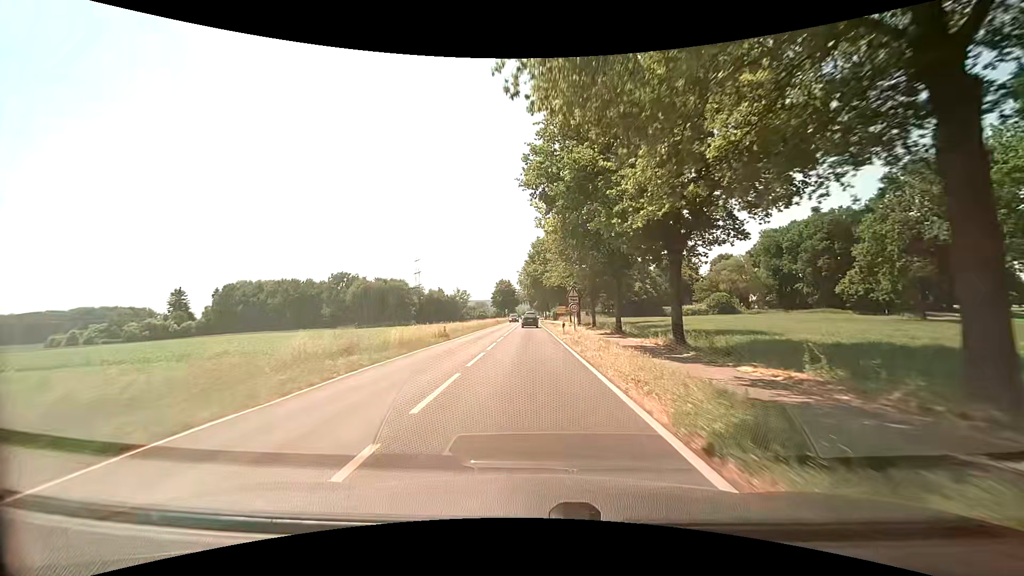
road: secondary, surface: asphalt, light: Day
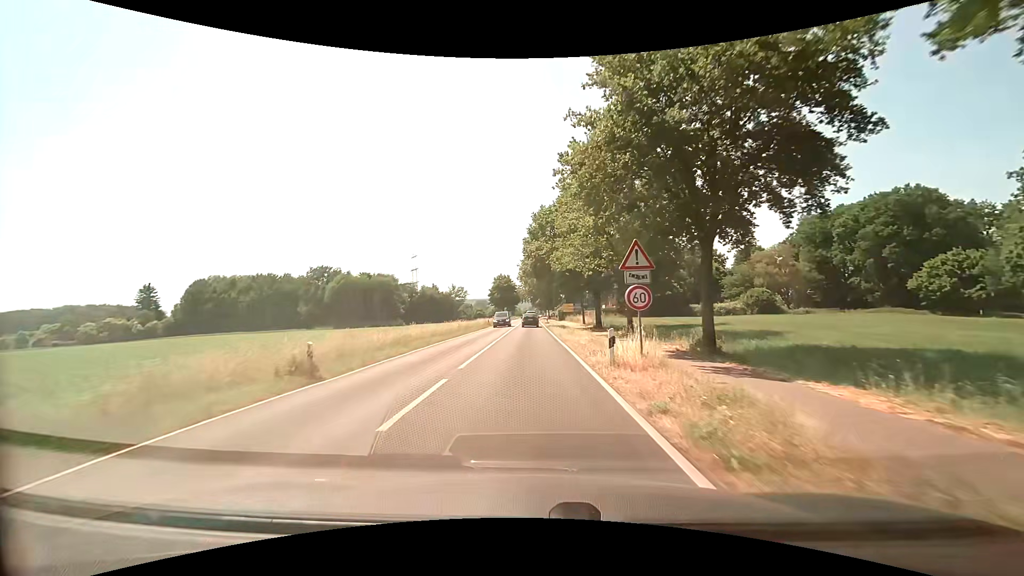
(-0.1, +19.0) m; -1°
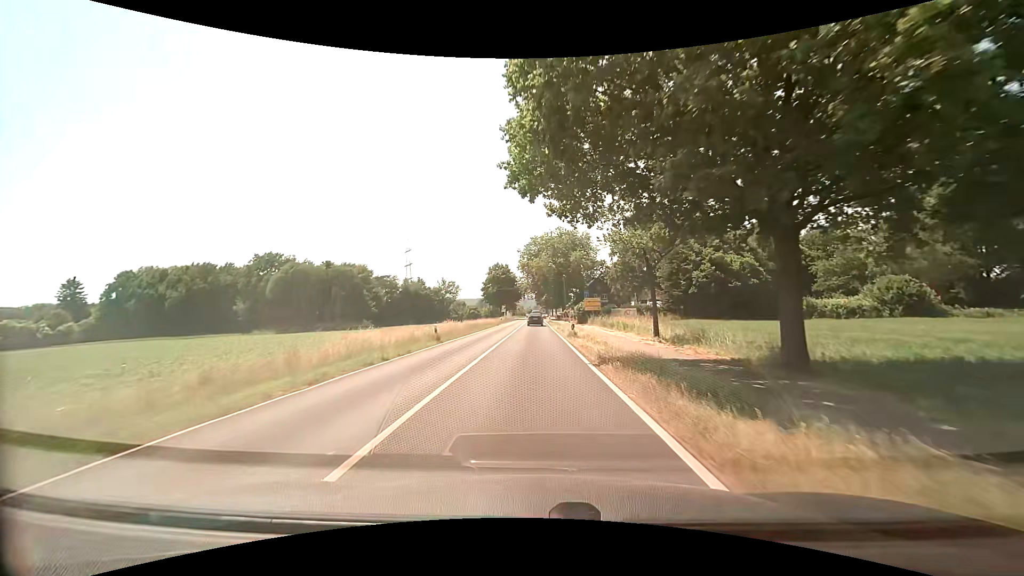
(-0.2, +35.4) m; 0°
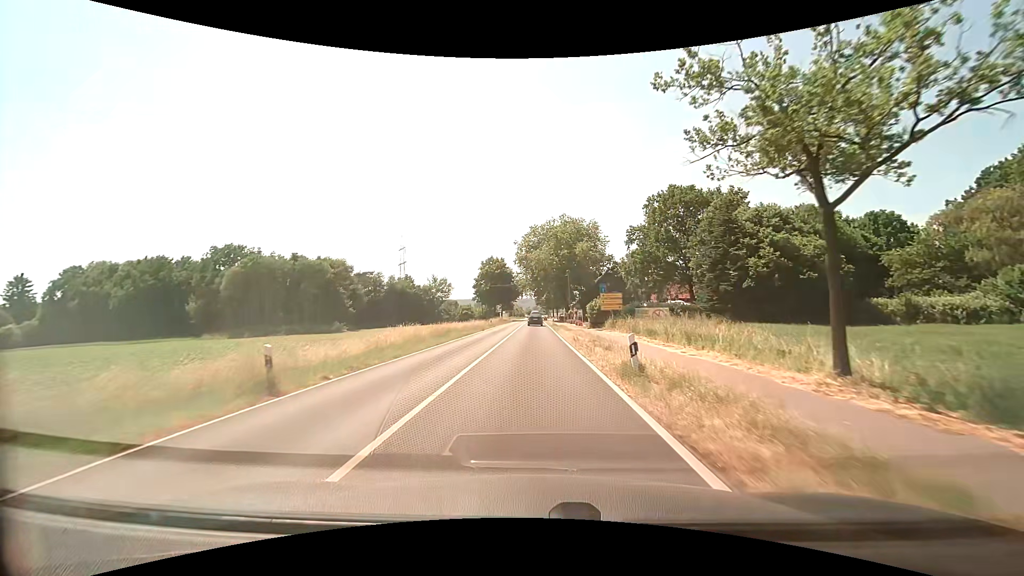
(-0.1, +16.6) m; 0°
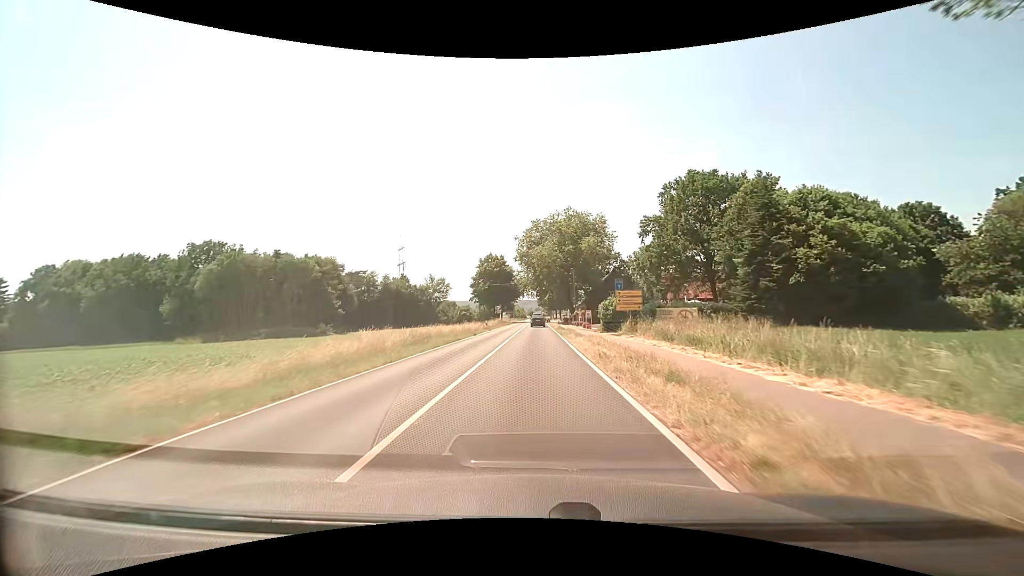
(0.0, +8.2) m; 0°
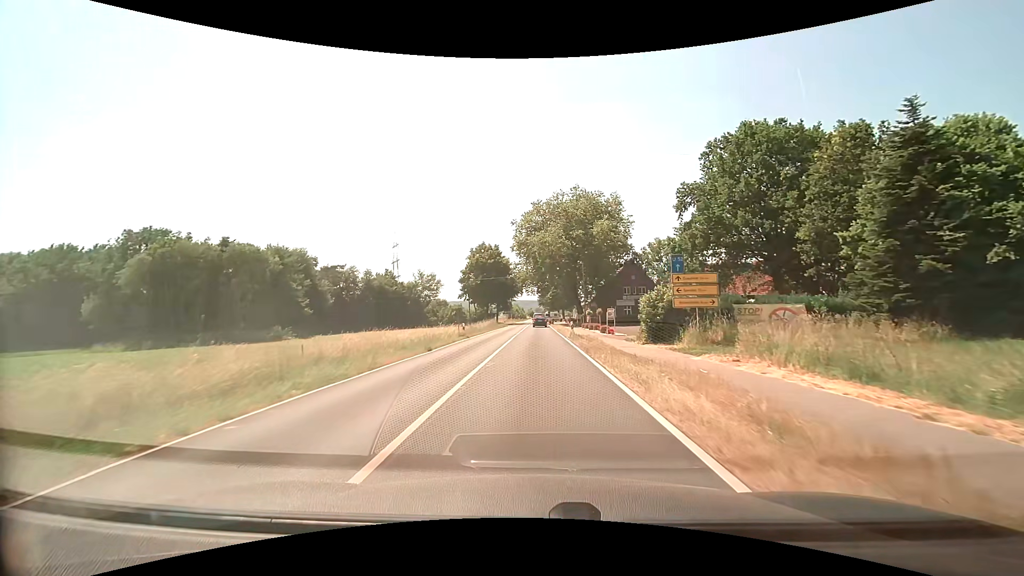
(0.0, +16.9) m; 0°
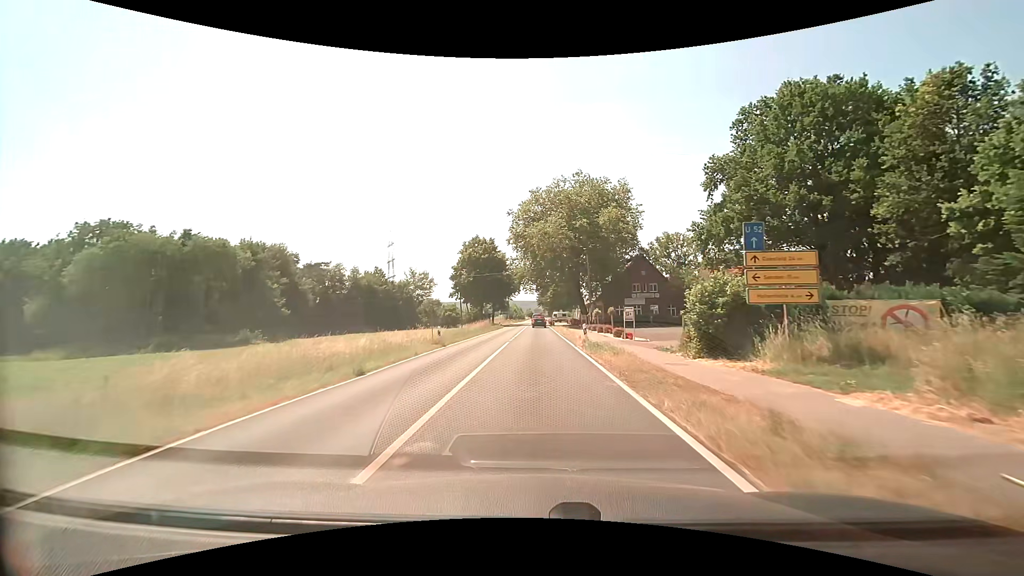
(0.0, +8.6) m; 0°
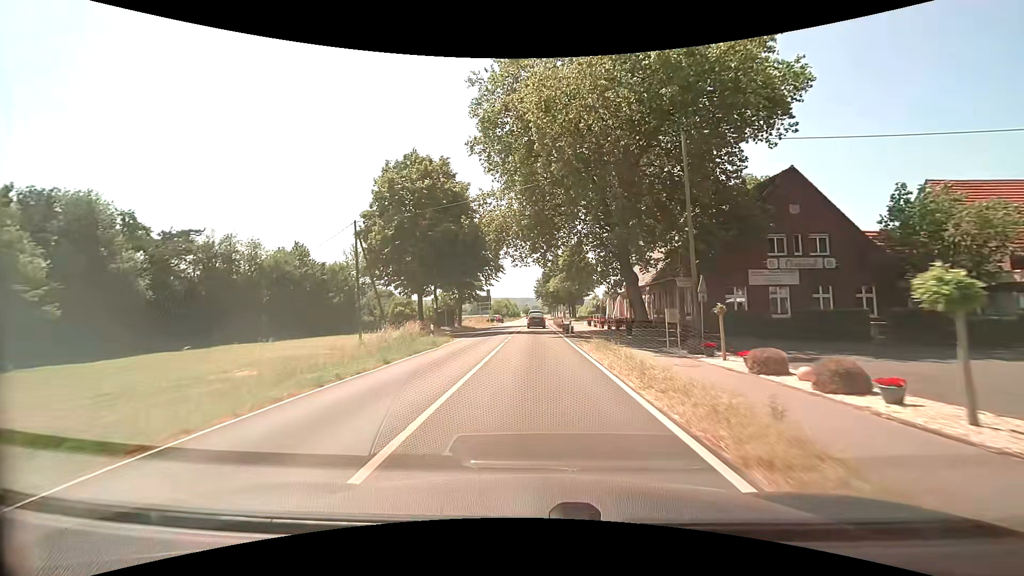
(+0.1, +43.6) m; 0°
(0, +10) (0, +20) (0, +30) (0, +40) (0, +50) (0, +60) (0, +70) (+5, +78) (+14, +79) (+24, +77) m
